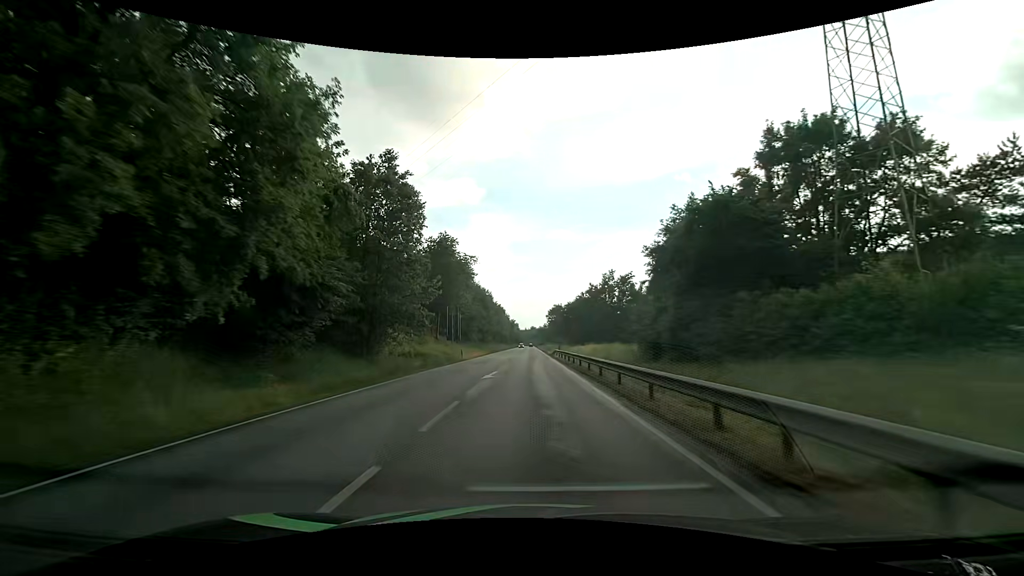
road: primary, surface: asphalt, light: Day
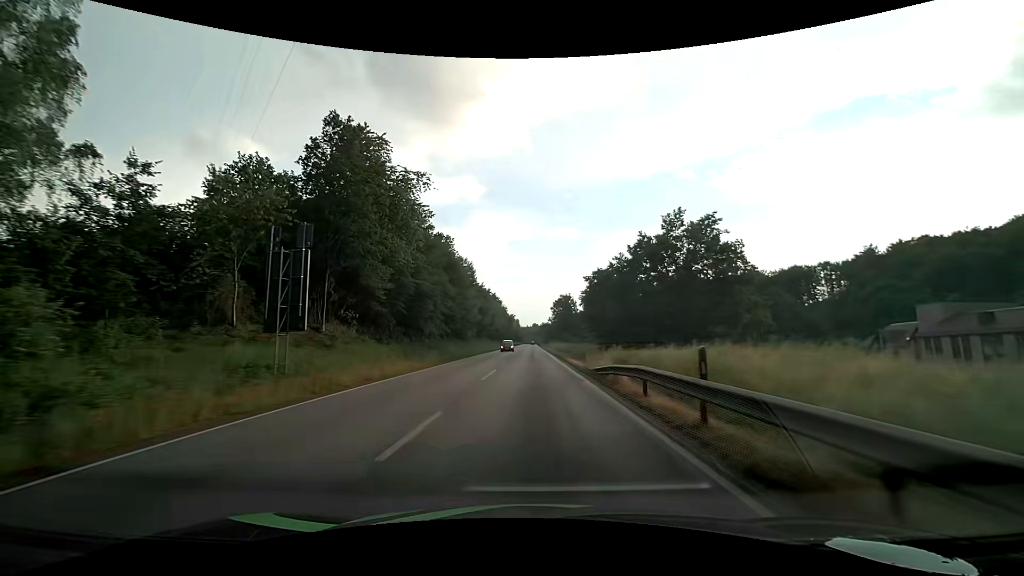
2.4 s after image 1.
(0.0, +40.2) m; 0°
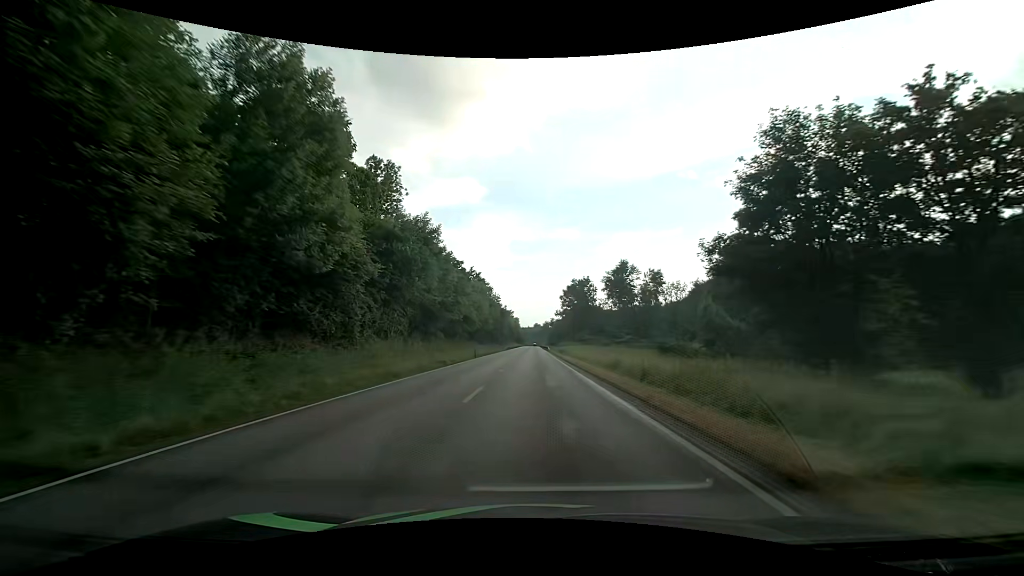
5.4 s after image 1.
(-0.2, +54.5) m; 0°
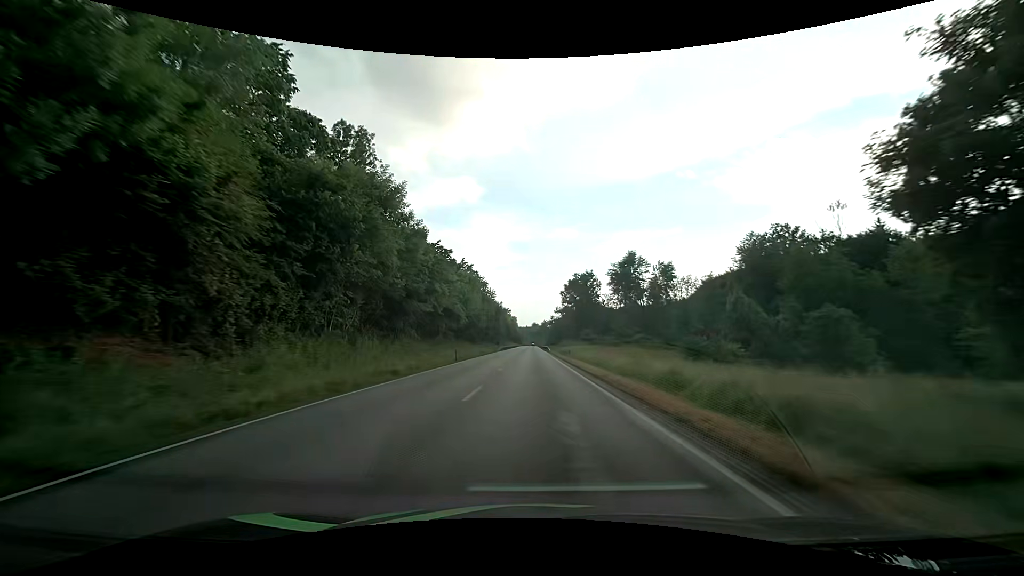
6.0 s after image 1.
(+0.1, +11.9) m; +1°
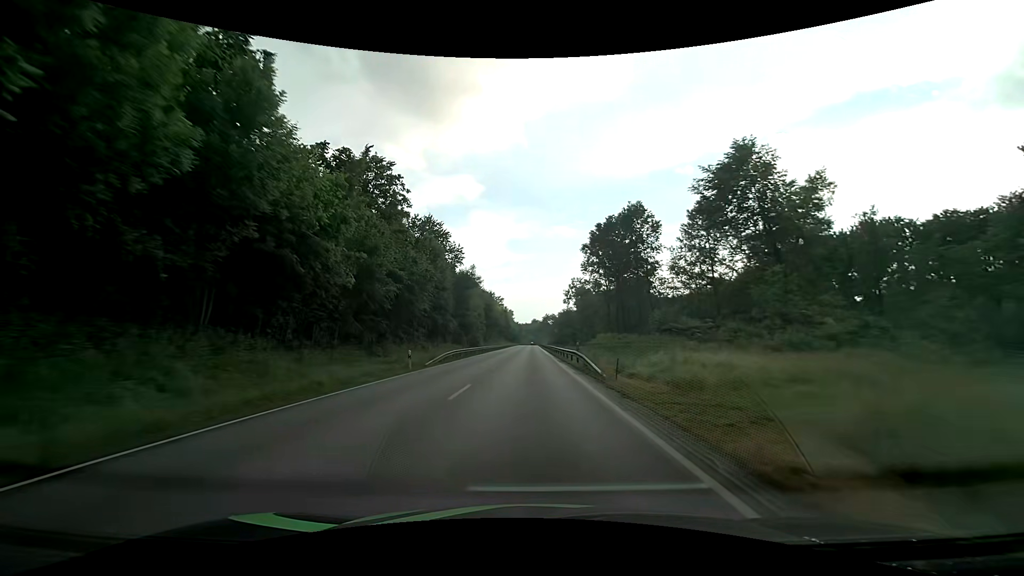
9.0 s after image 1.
(+0.2, +60.4) m; 0°
(0, +10) (0, +20) (0, +30) (0, +40) (0, +50) (0, +60) (0, +70) (0, +80) (0, +90) (0, +100) m
